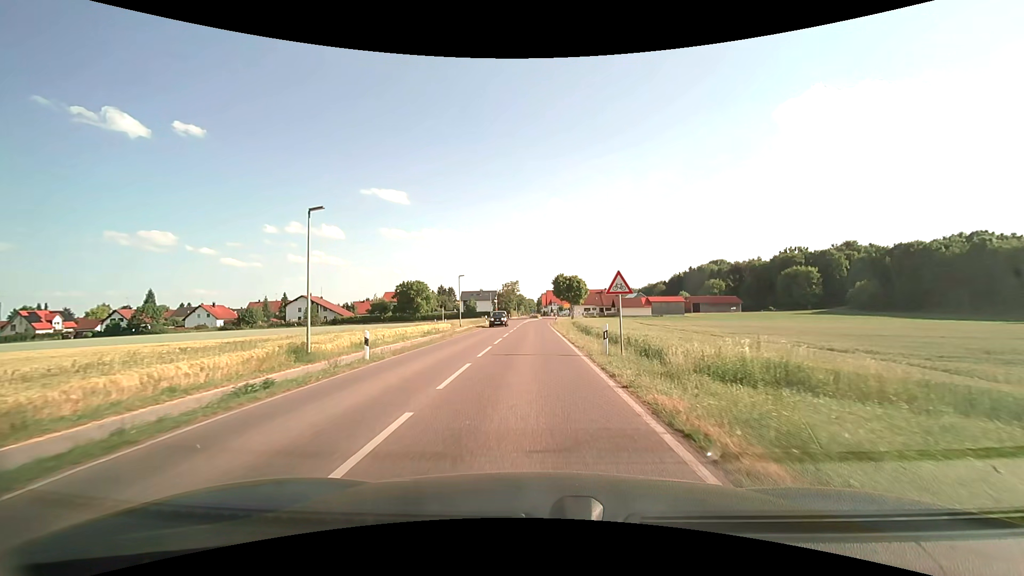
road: tertiary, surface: asphalt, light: Day
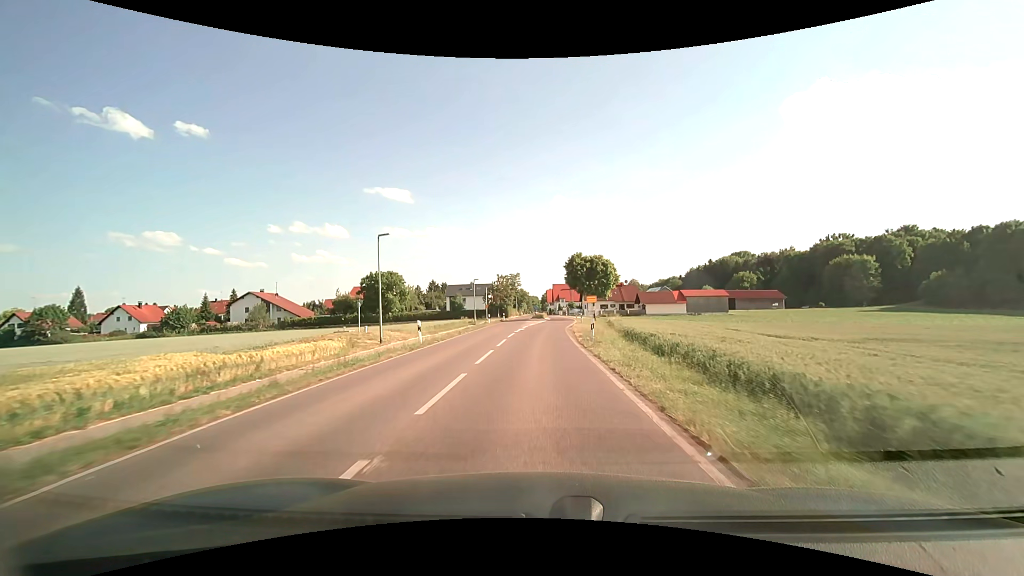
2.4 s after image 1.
(-0.1, +32.1) m; -1°
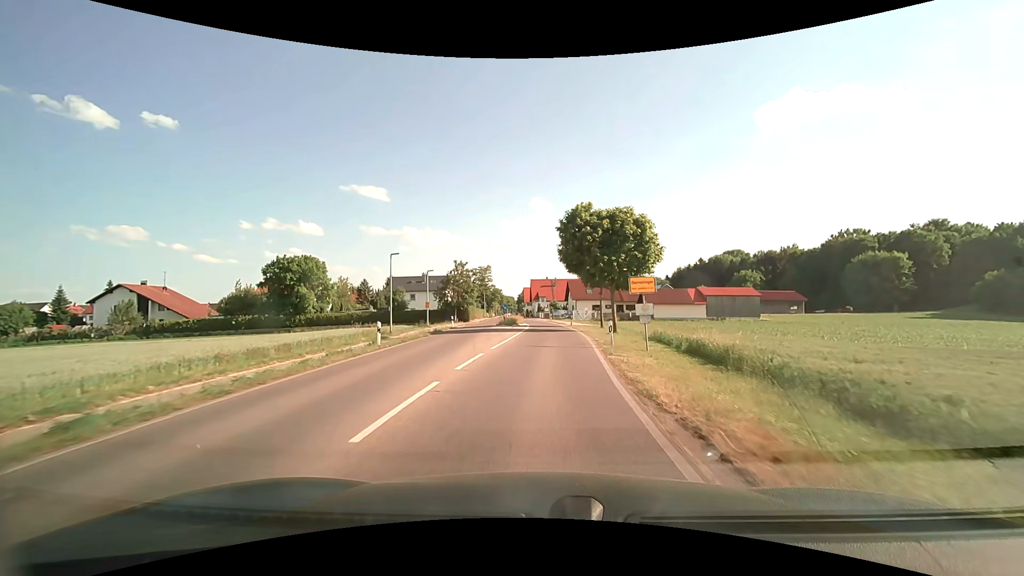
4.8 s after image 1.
(+0.4, +31.5) m; +2°
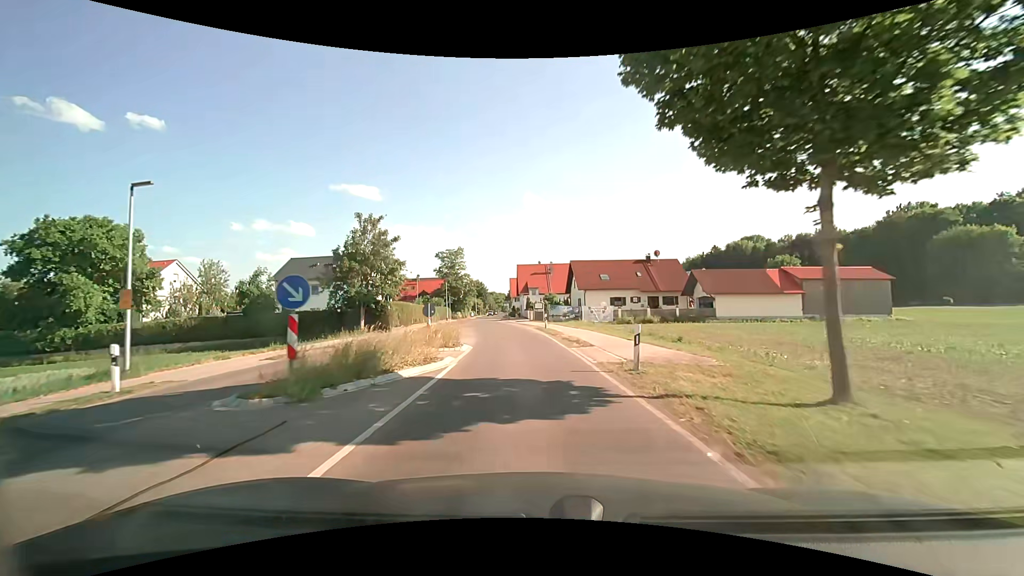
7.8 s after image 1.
(+1.1, +37.8) m; +1°
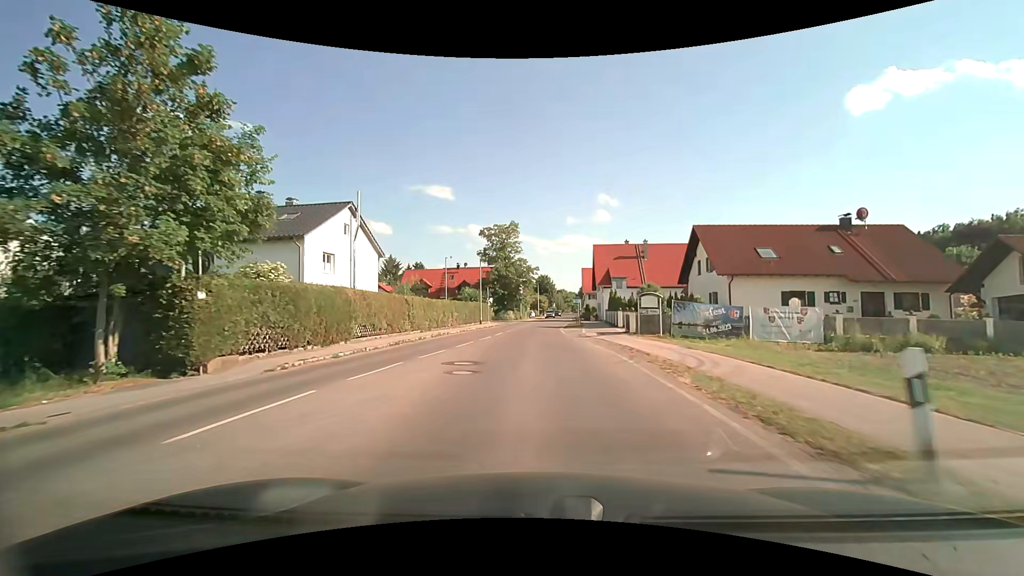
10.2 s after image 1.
(-1.7, +29.8) m; -8°
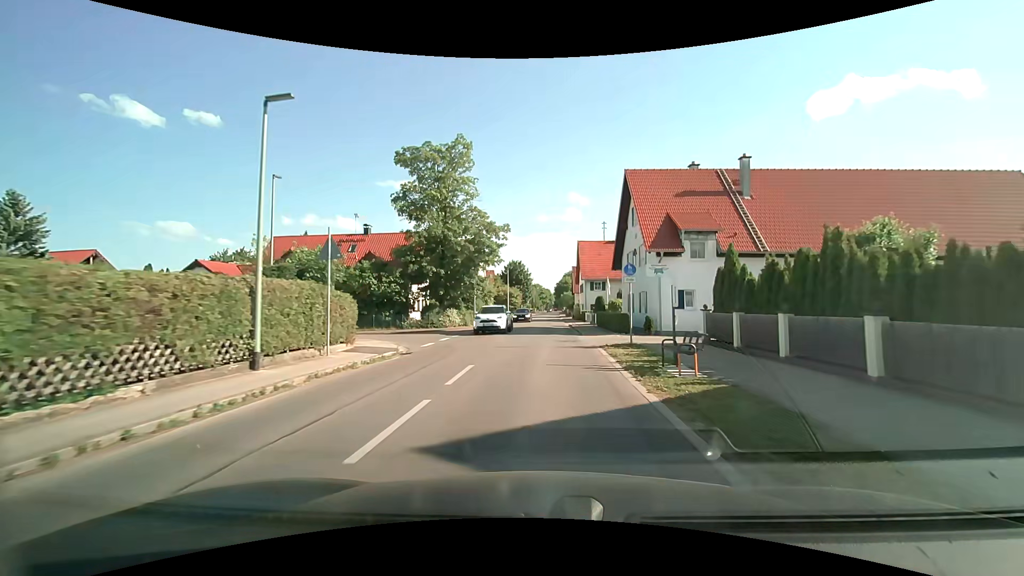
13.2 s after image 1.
(-0.2, +36.4) m; +3°
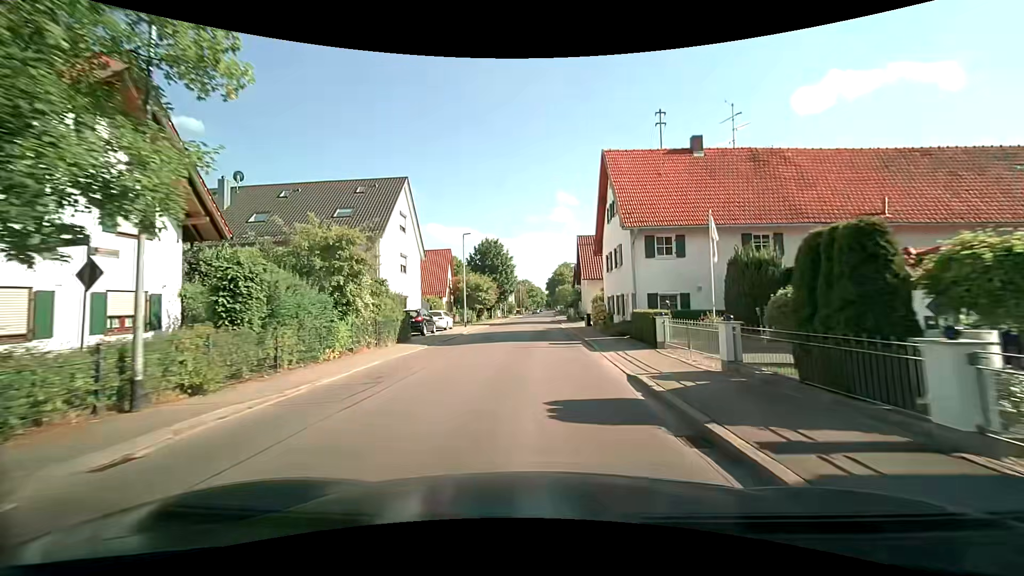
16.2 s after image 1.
(+0.9, +34.2) m; +1°
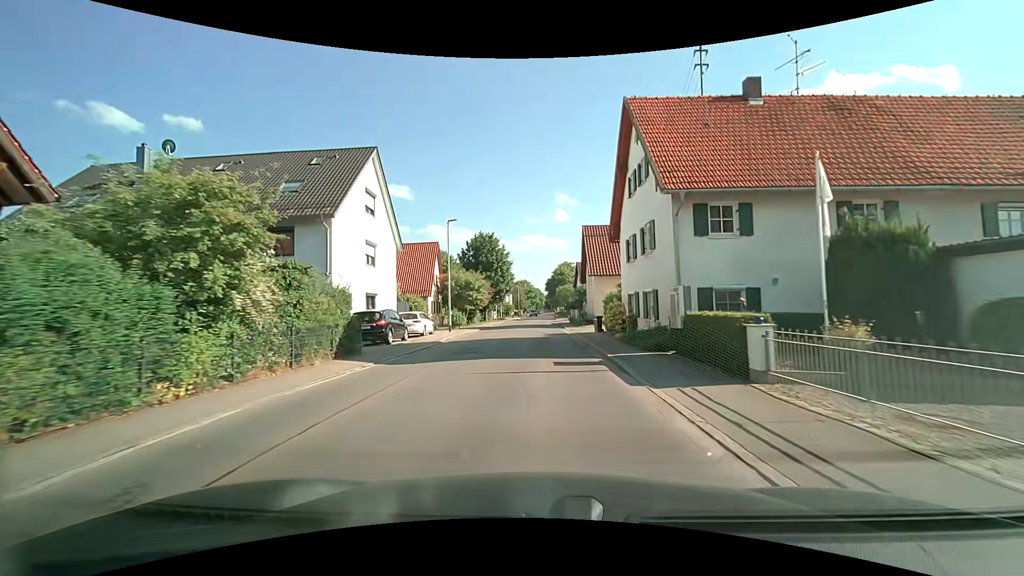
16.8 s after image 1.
(0.0, +6.8) m; 0°
(0, +10) (0, +20) (0, +30) (+1, +40) (+1, +50) (+1, +60) (+1, +70) (+2, +80) (+2, +90) (+2, +100) m
